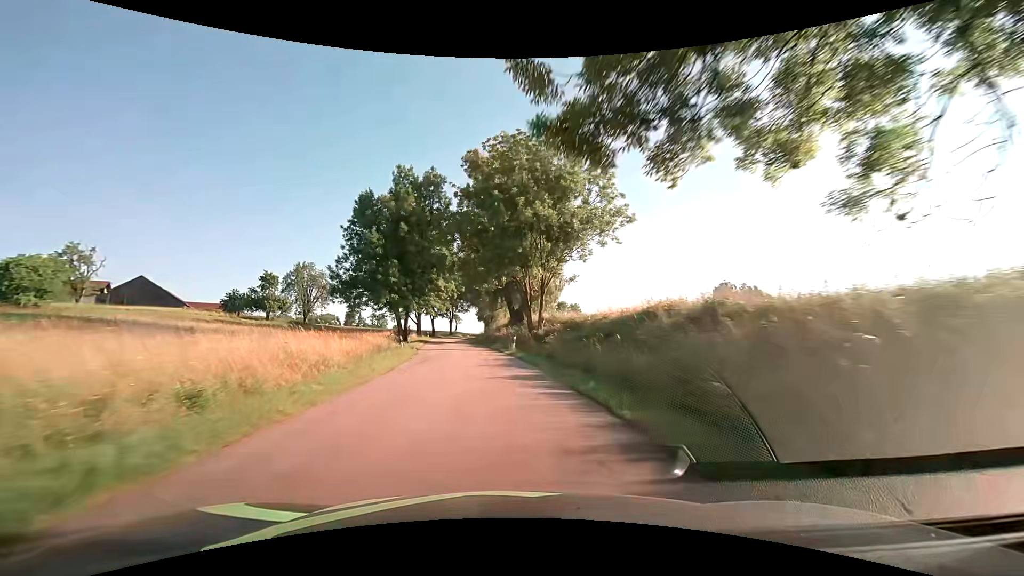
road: tertiary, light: Day
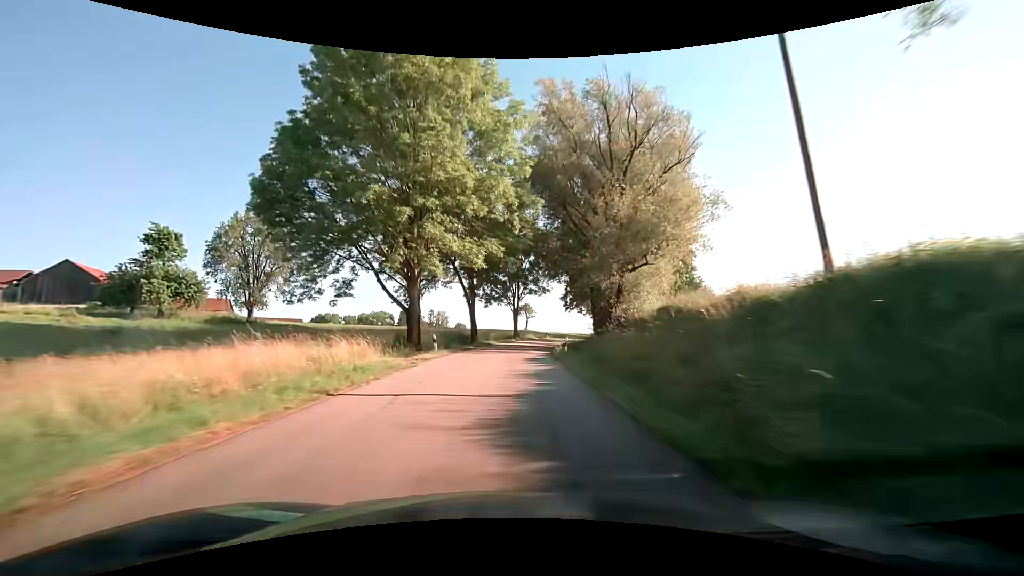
(-5.9, +57.1) m; -8°
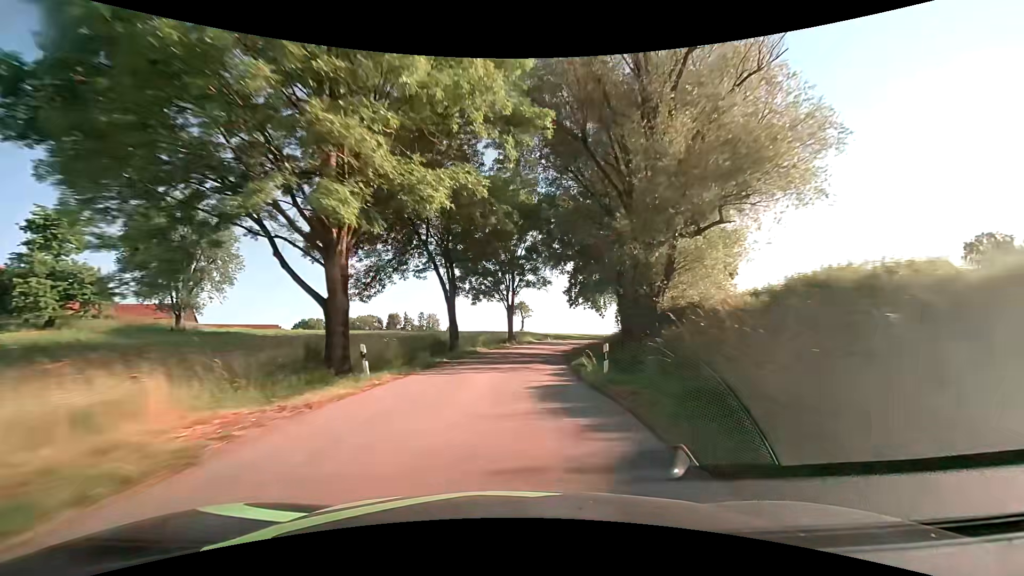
(0.0, +11.9) m; 0°
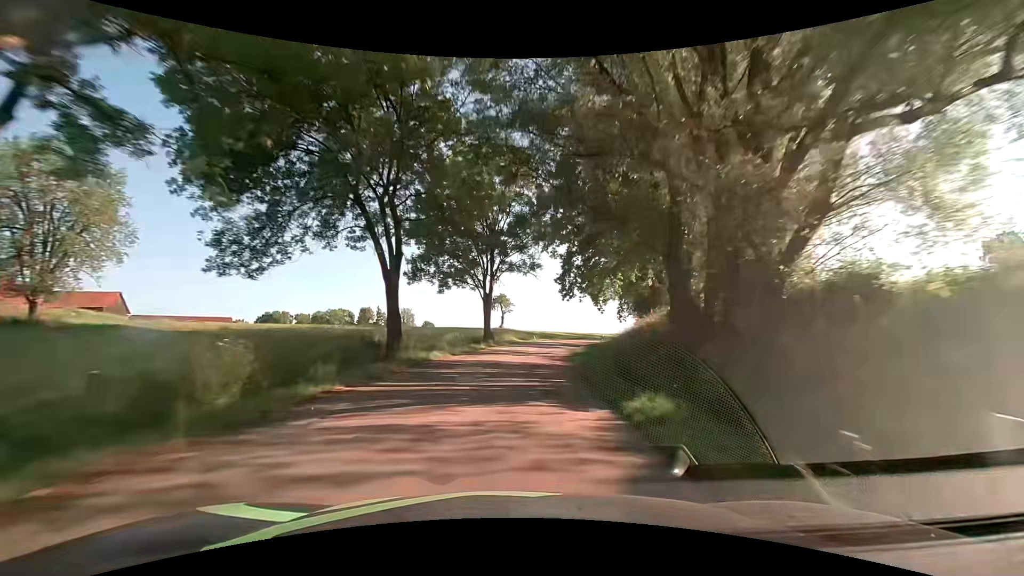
(+0.2, +12.0) m; +3°
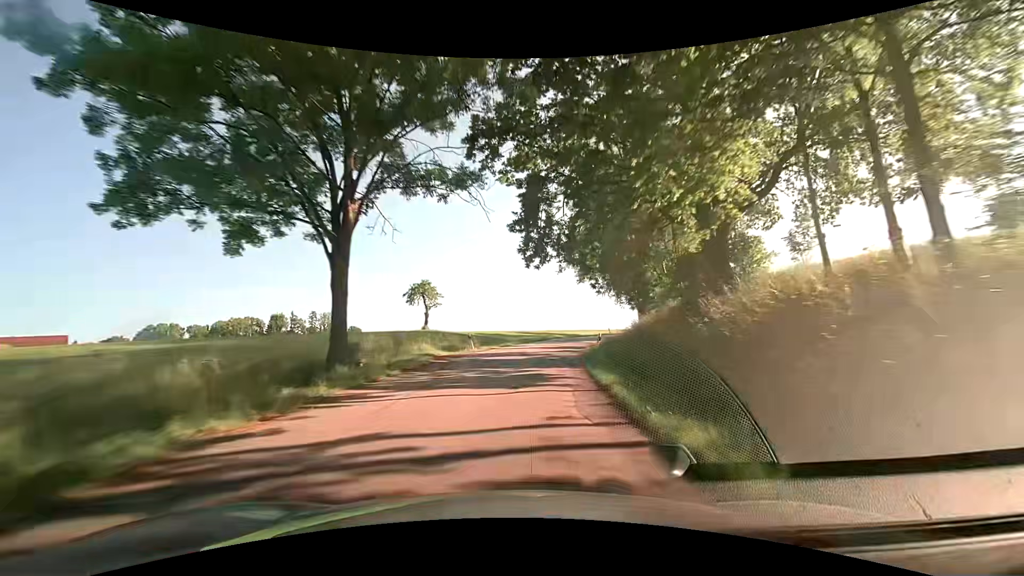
(+1.2, +24.2) m; +7°
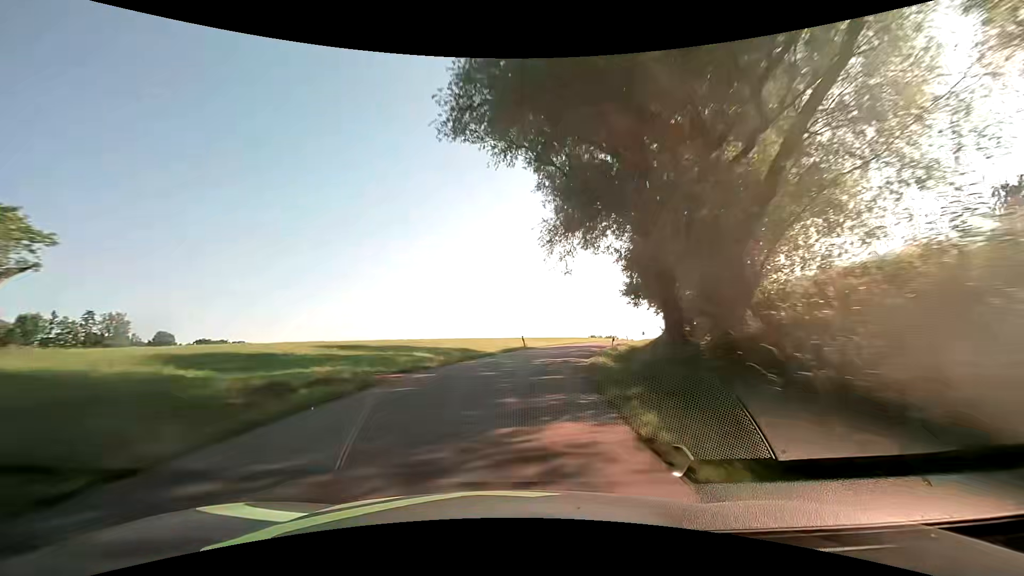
(+4.1, +36.1) m; +14°
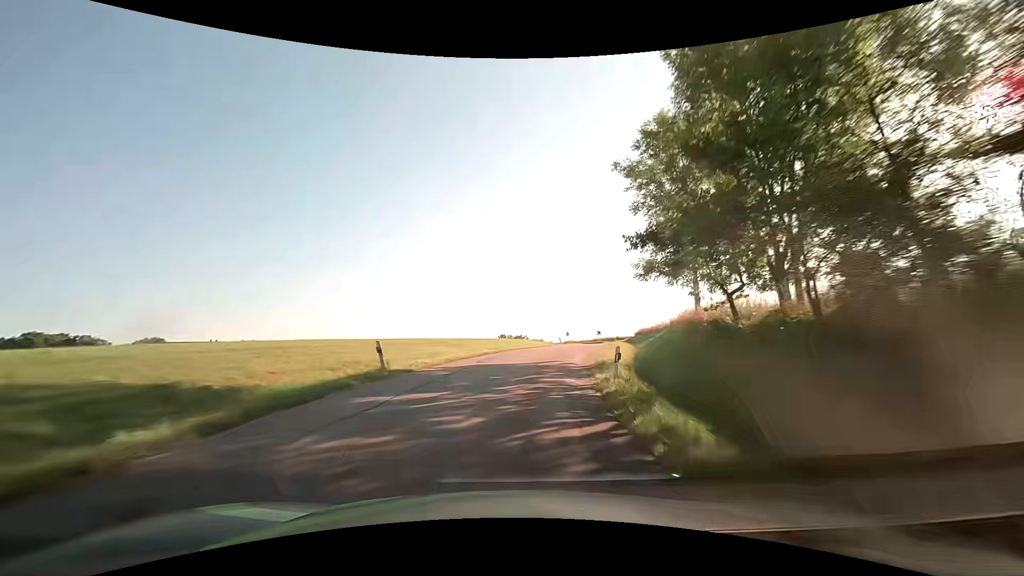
(+2.1, +24.0) m; +10°
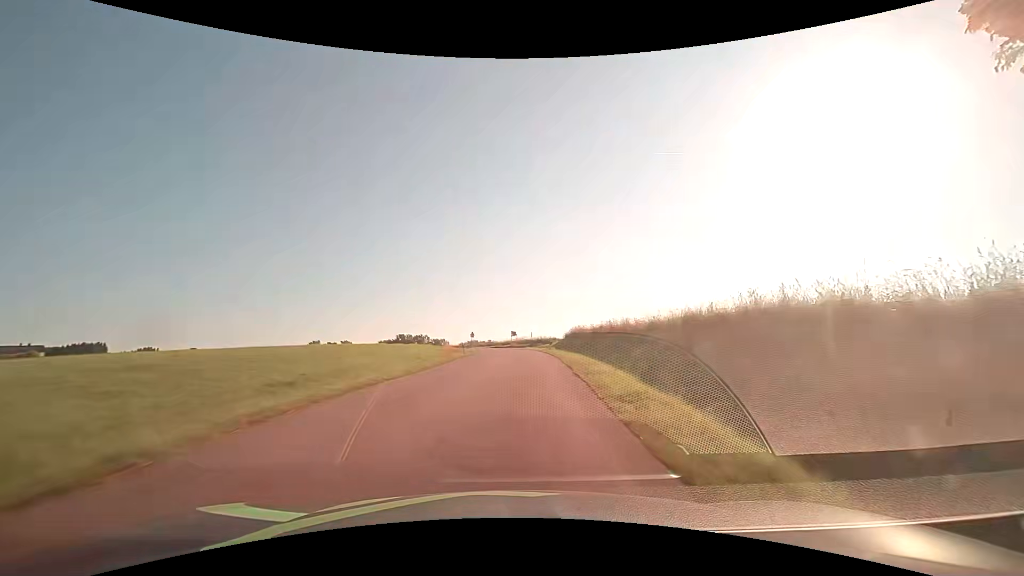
(+2.4, +23.9) m; +11°
(0, +10) (+1, +20) (+1, +30) (+1, +40) (+1, +50) (0, +60) (-2, +70) (-4, +80) (-7, +89) (-10, +99) m
